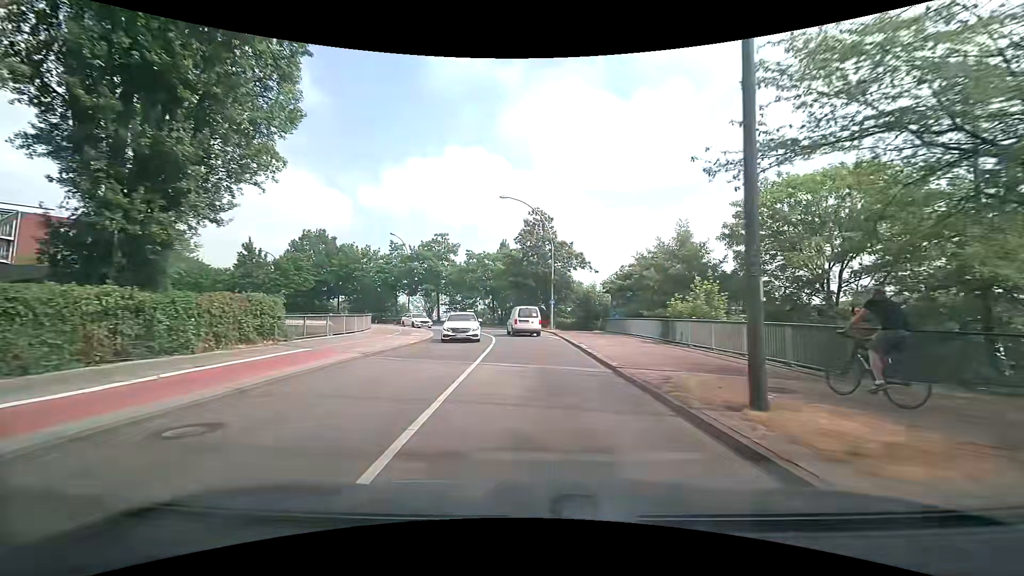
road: secondary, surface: asphalt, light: Day
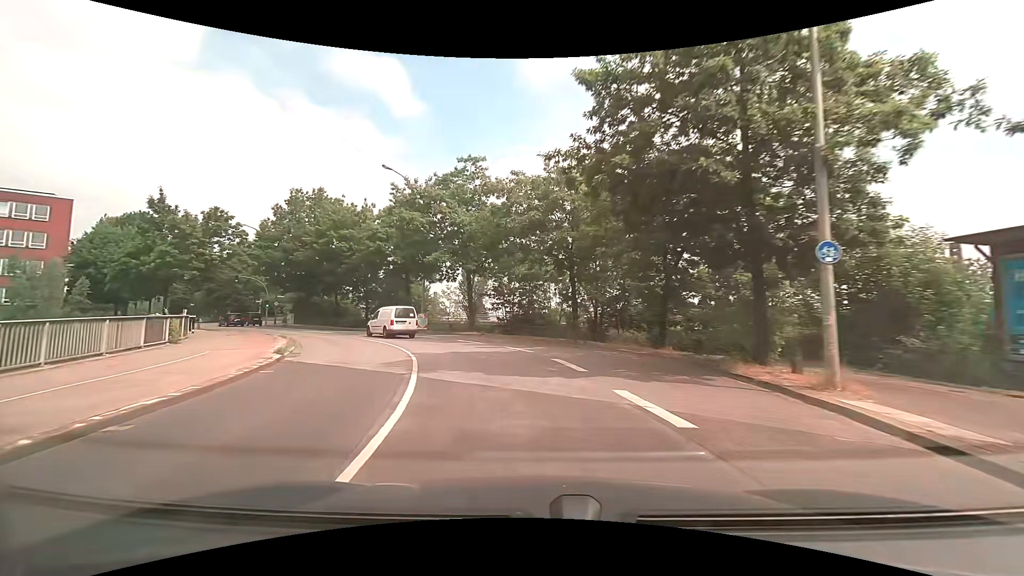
(-1.2, +34.3) m; -11°
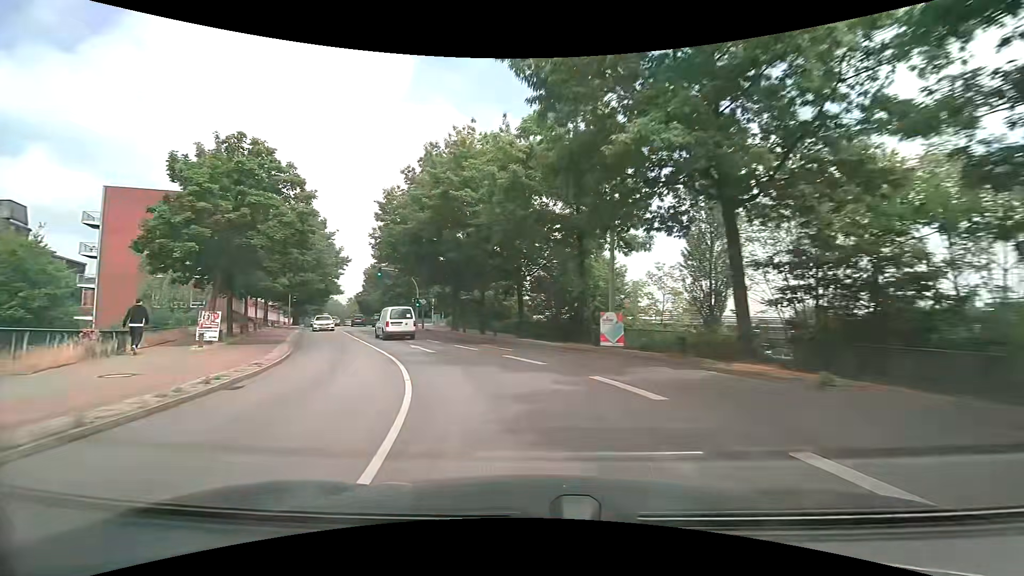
(-3.7, +20.9) m; -22°
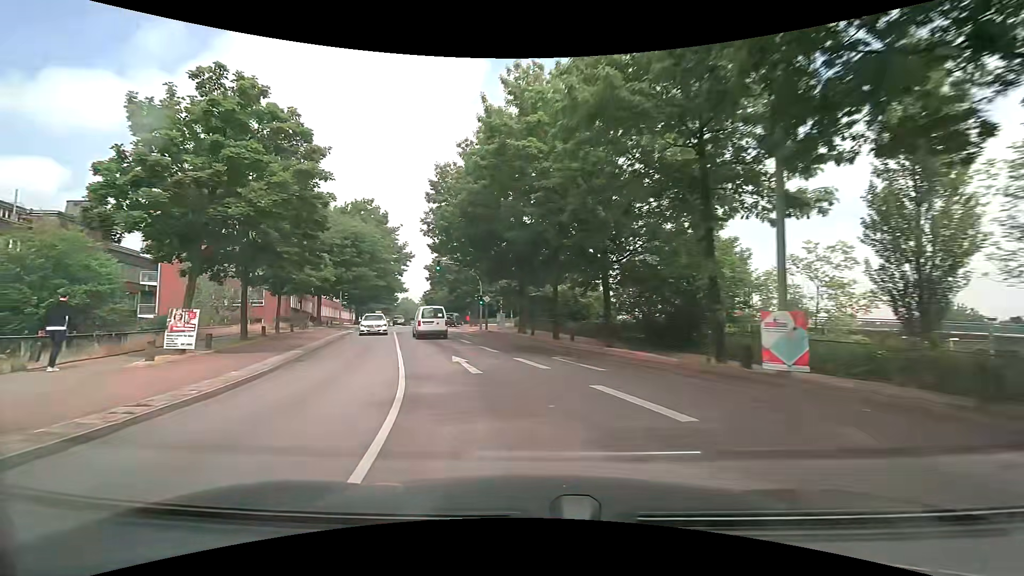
(-0.4, +7.1) m; -7°
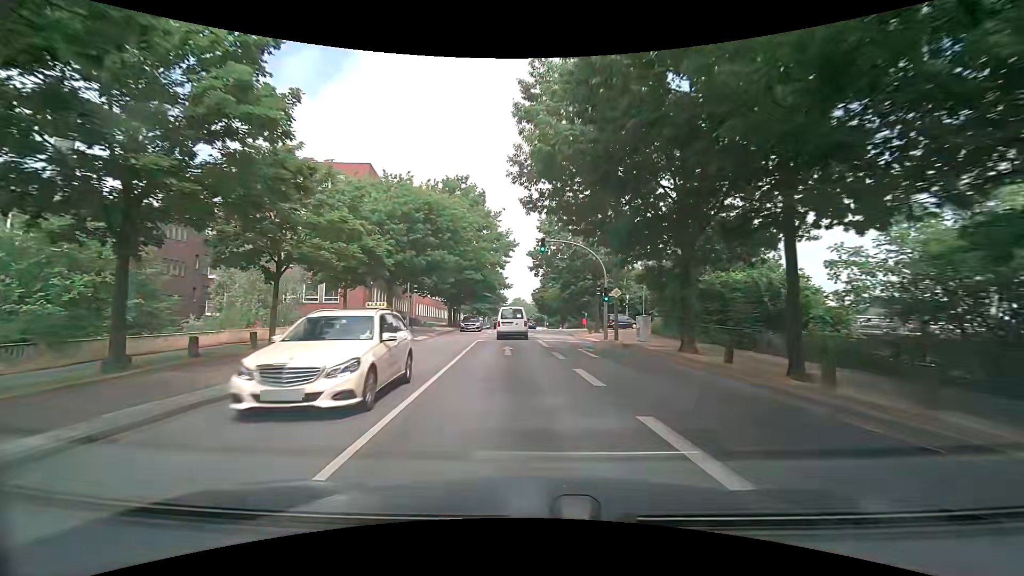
(-2.0, +14.1) m; -14°
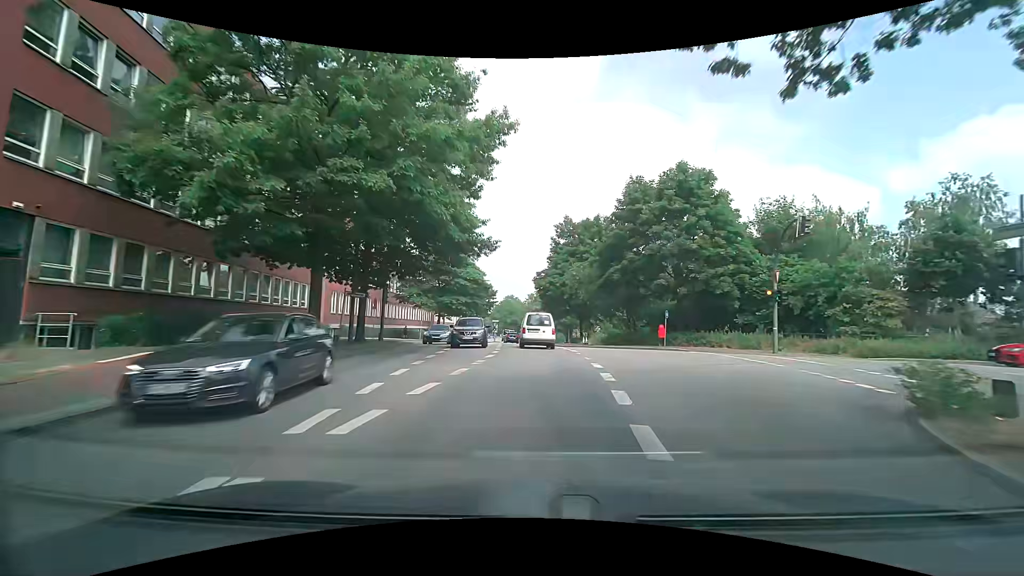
(-1.2, +36.6) m; +1°
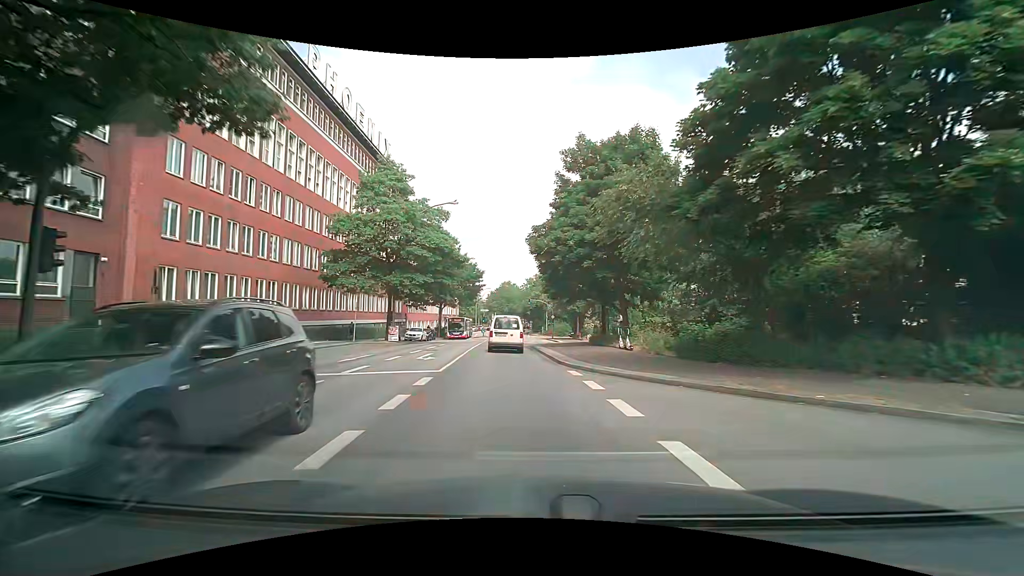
(+0.4, +21.9) m; +1°
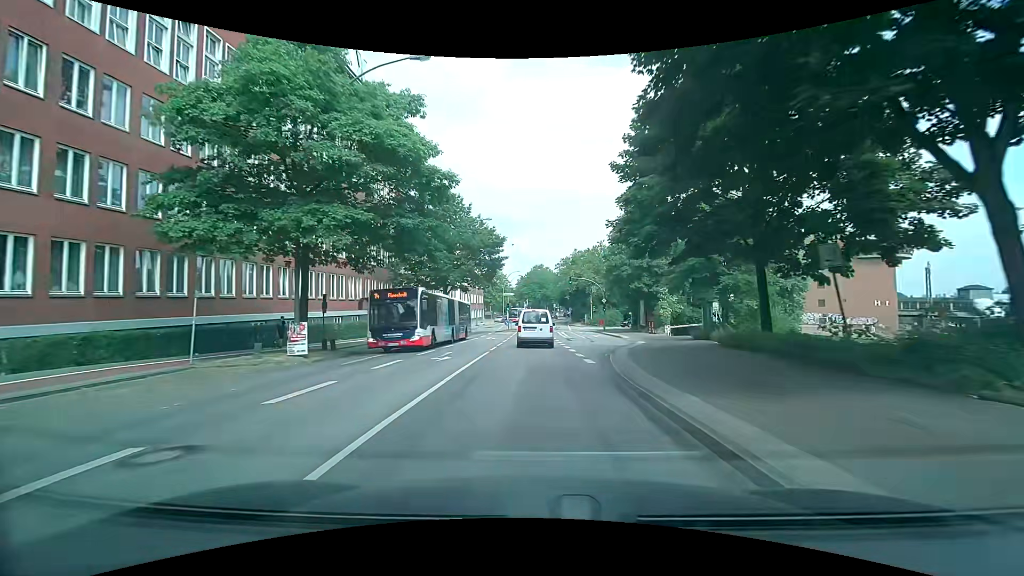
(-1.4, +22.5) m; -5°
